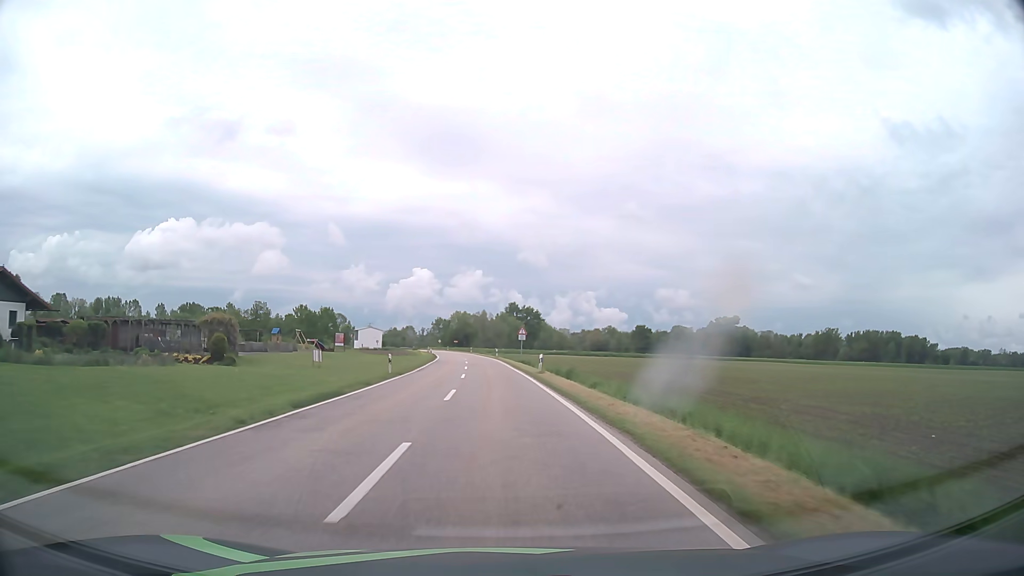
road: tertiary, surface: asphalt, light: Day
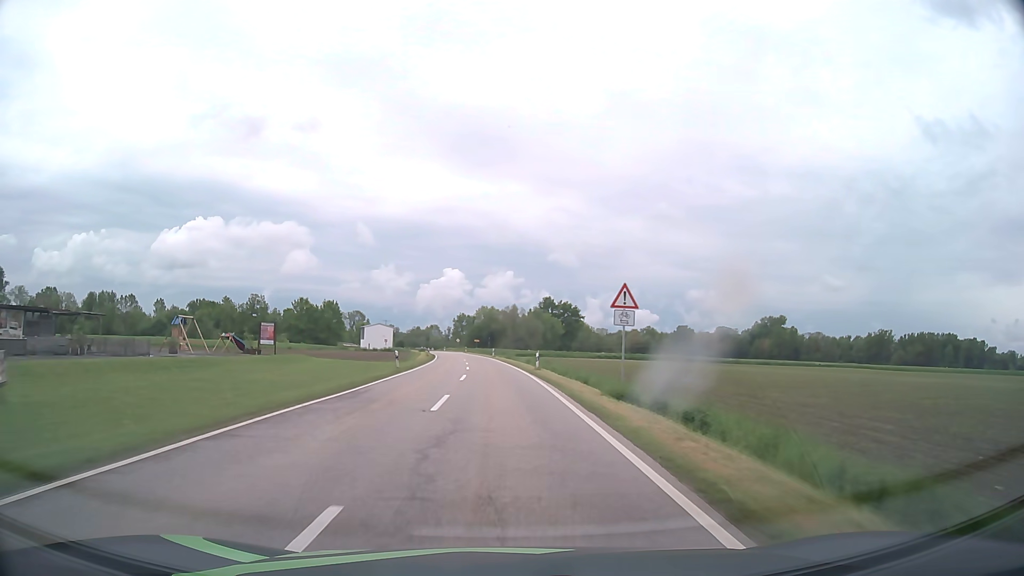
(-0.9, +40.5) m; -2°
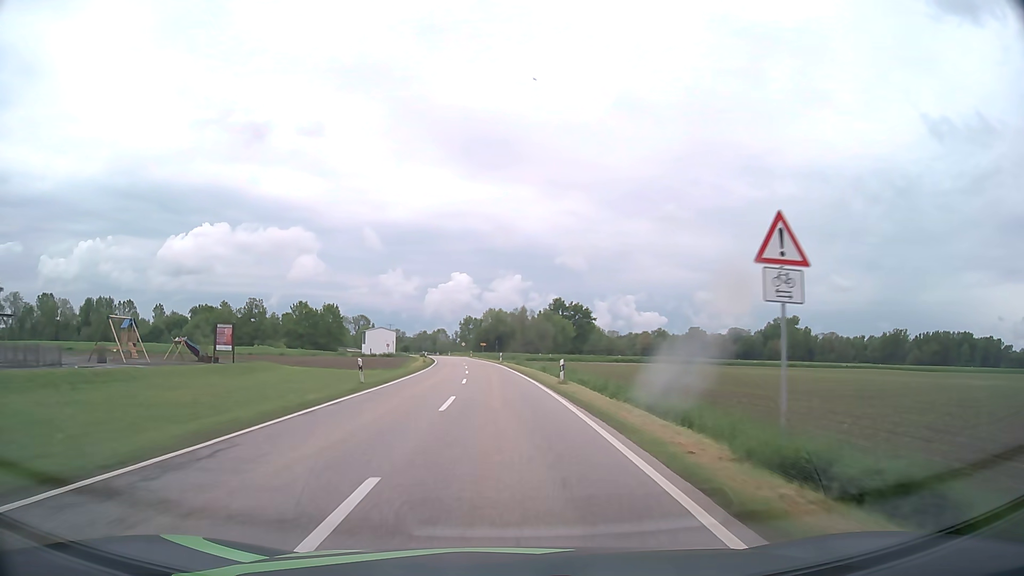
(-0.1, +10.9) m; -1°
(0, +10) (0, +20) (-1, +30) (-1, +40) (-1, +50) (-2, +60) (-3, +70) (-4, +80) (-5, +90) (-6, +100) m
